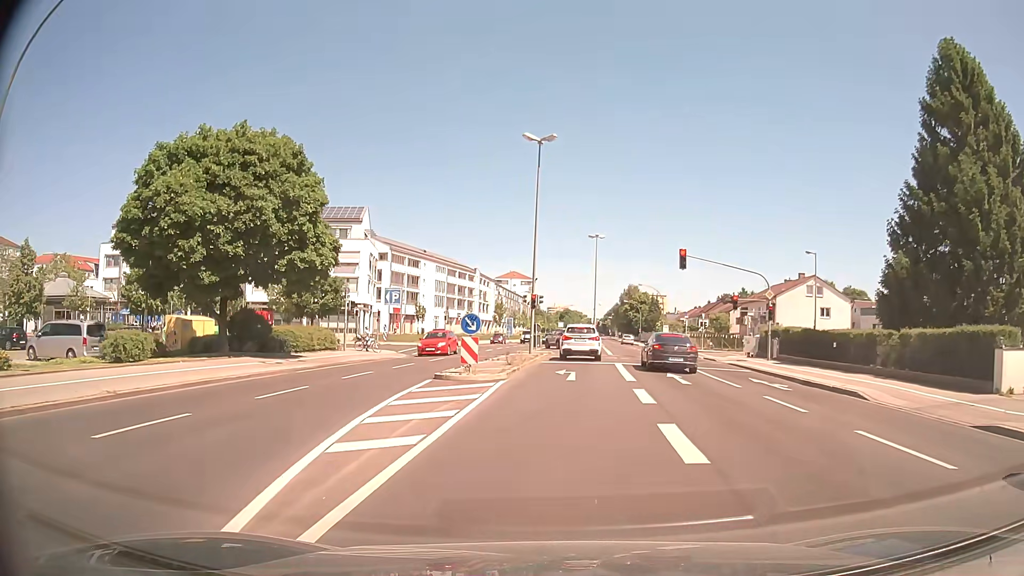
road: secondary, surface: asphalt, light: Day
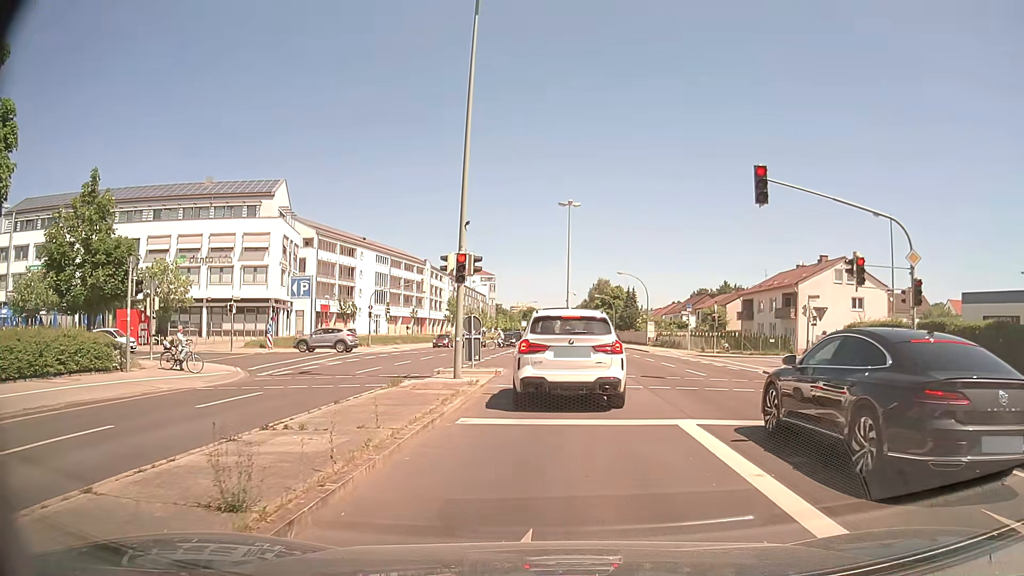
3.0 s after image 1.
(+0.4, +18.9) m; +4°
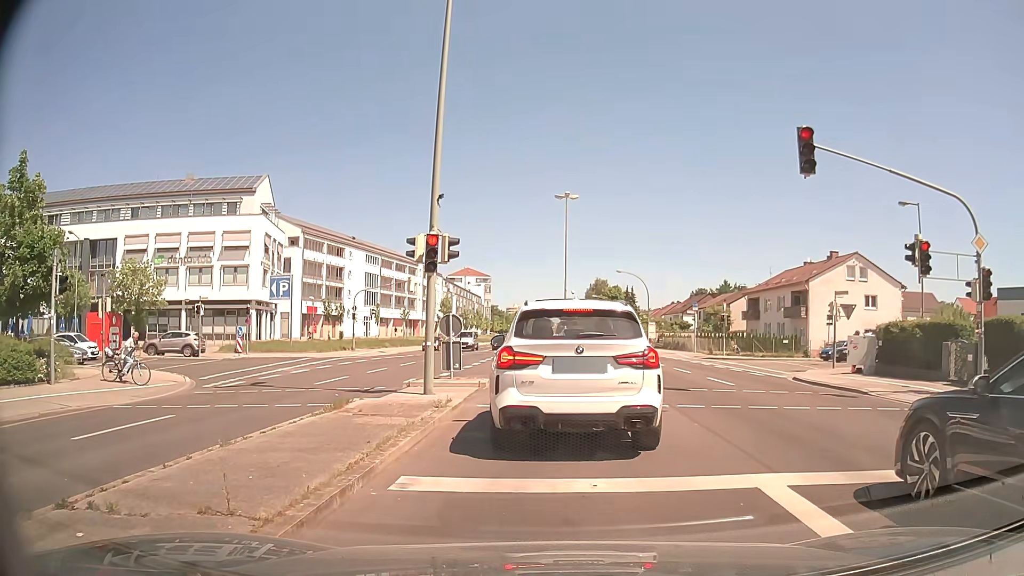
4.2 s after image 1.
(0.0, +3.6) m; +1°
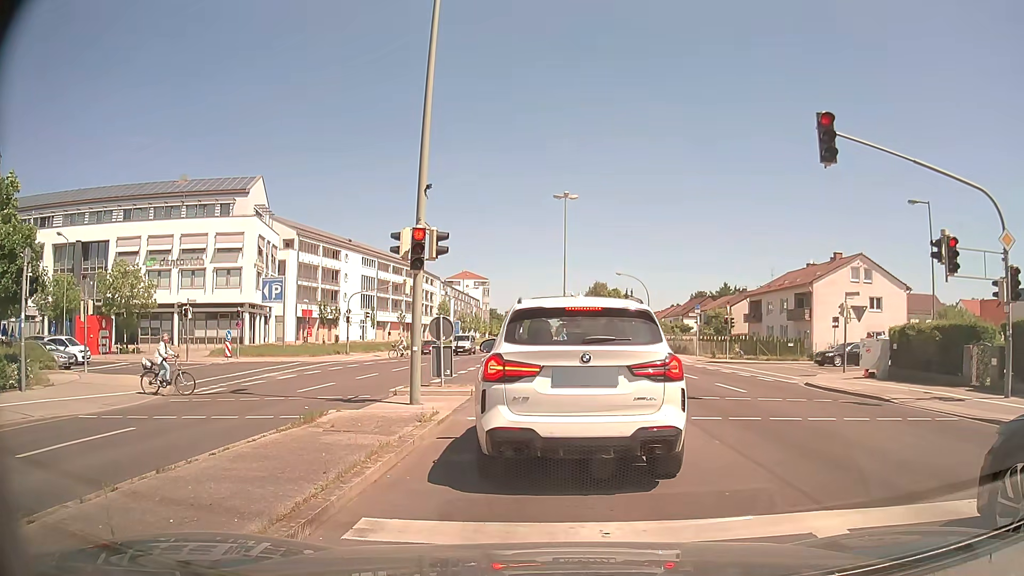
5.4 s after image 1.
(0.0, +1.2) m; -1°
